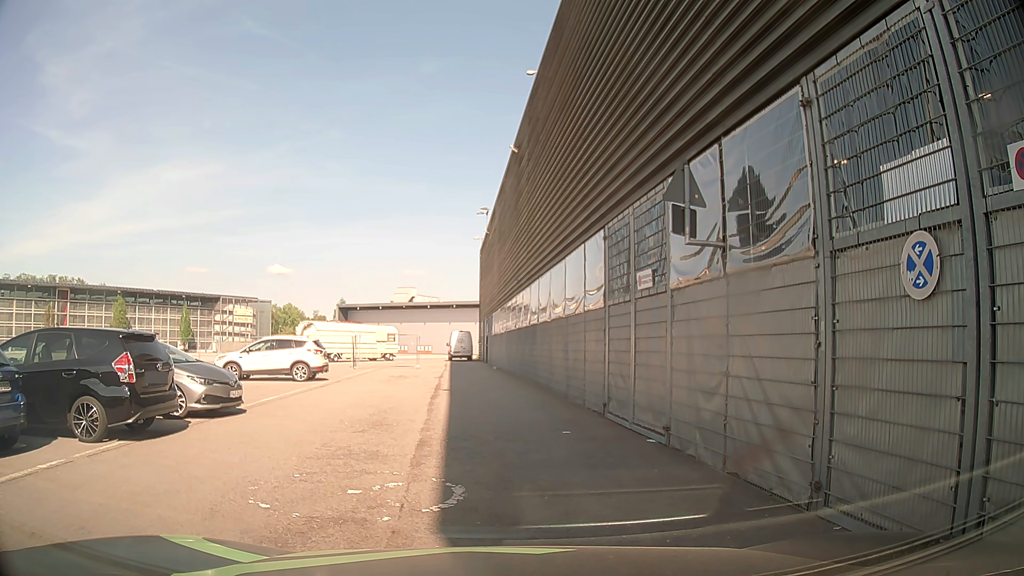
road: service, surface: asphalt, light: Day
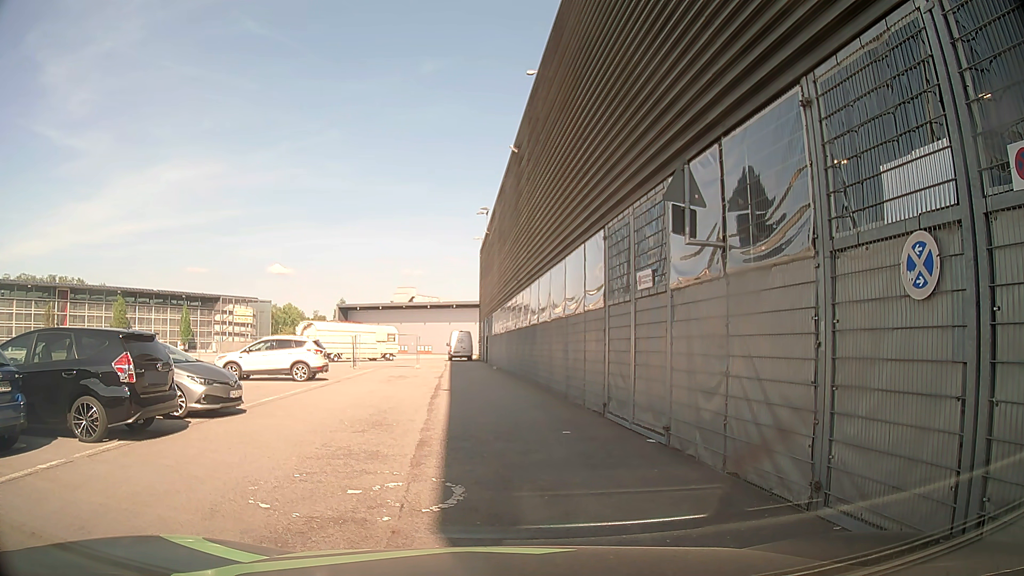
(0.0, 0.0) m; 0°
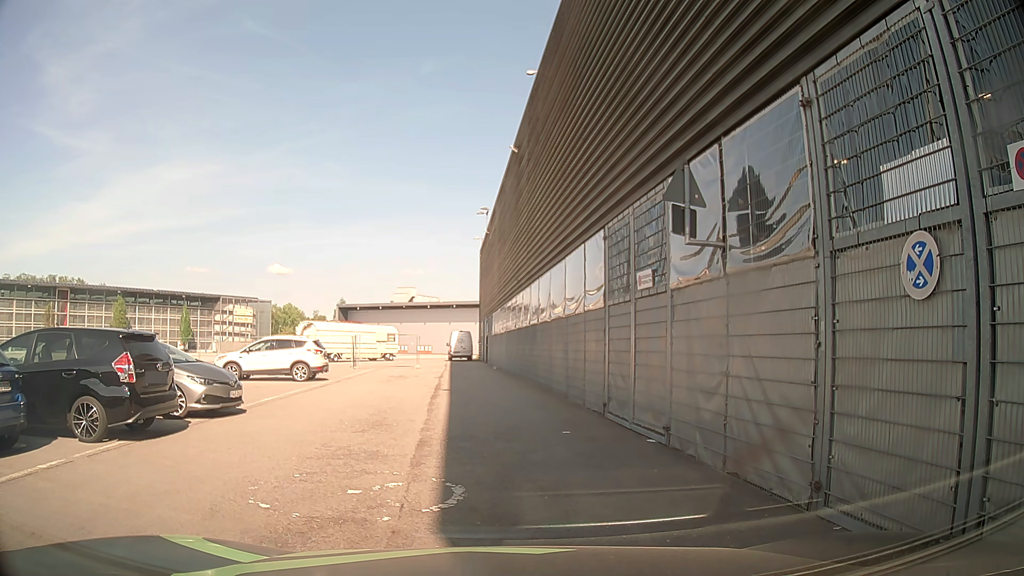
(0.0, 0.0) m; 0°
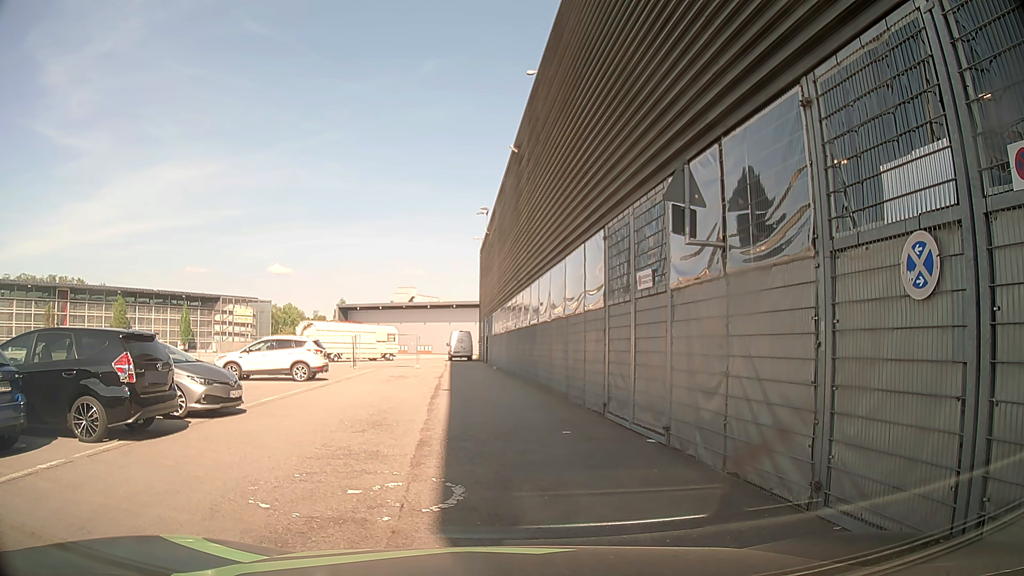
(0.0, 0.0) m; 0°
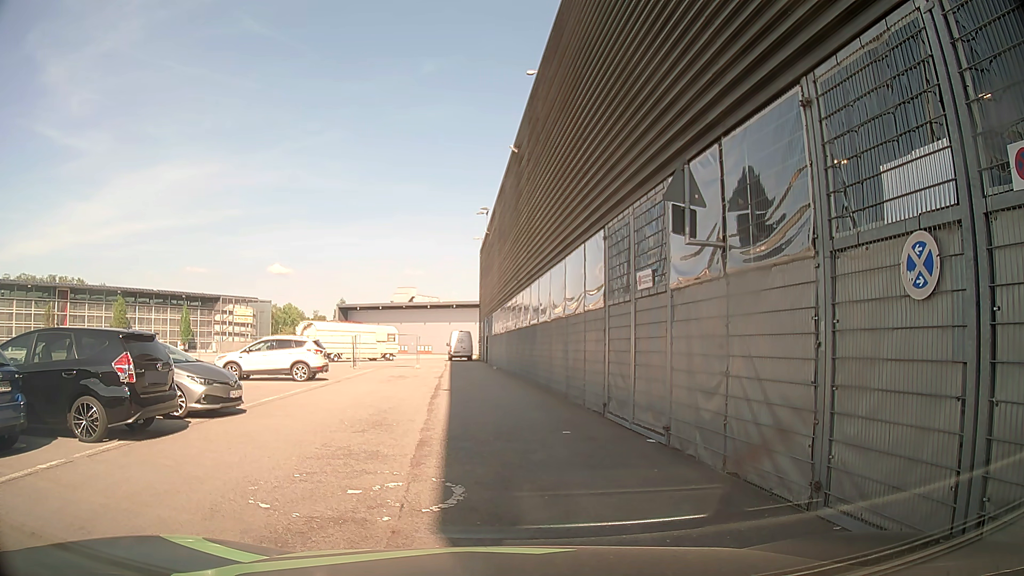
(0.0, 0.0) m; 0°
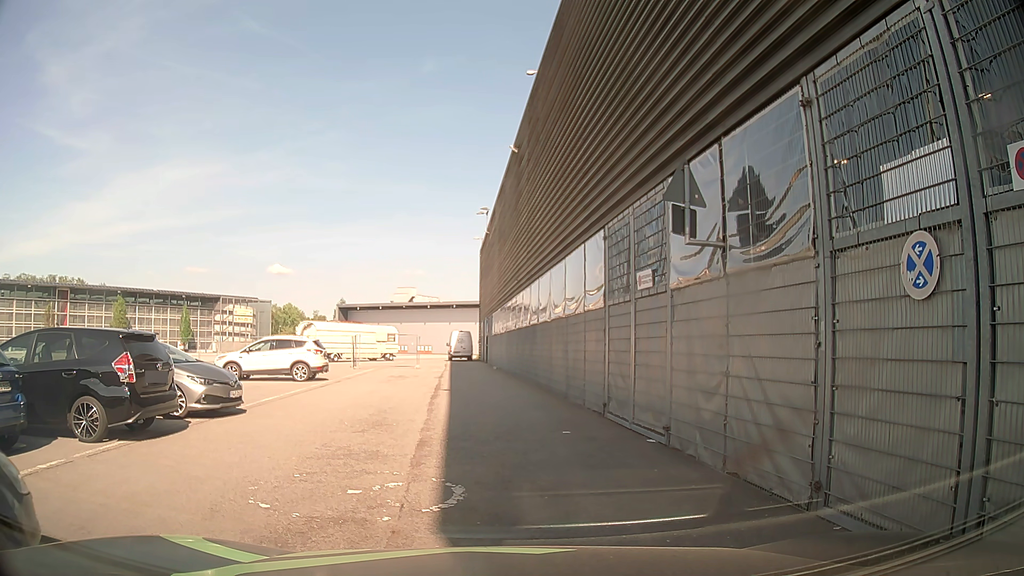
(0.0, 0.0) m; 0°
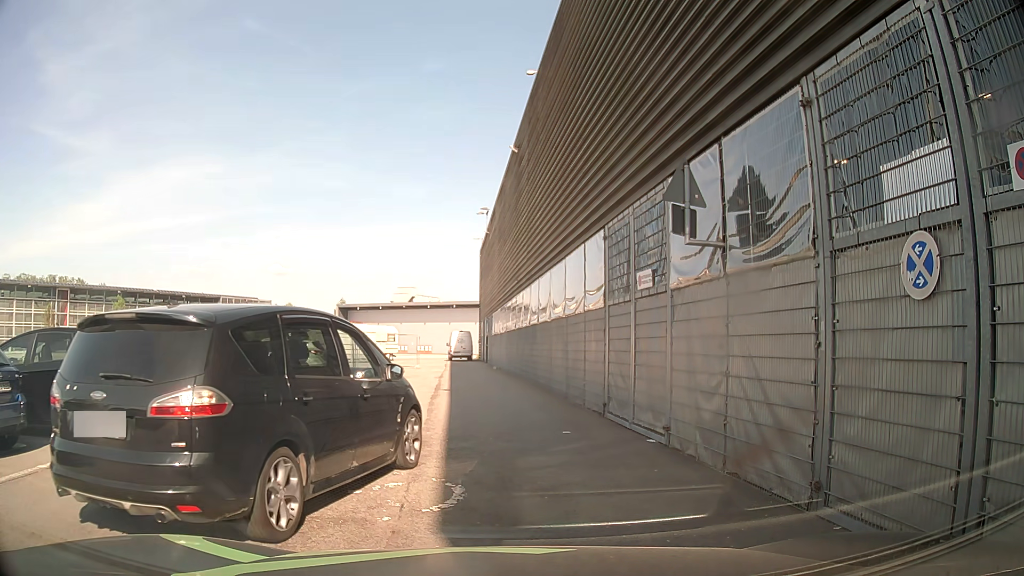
(0.0, 0.0) m; 0°
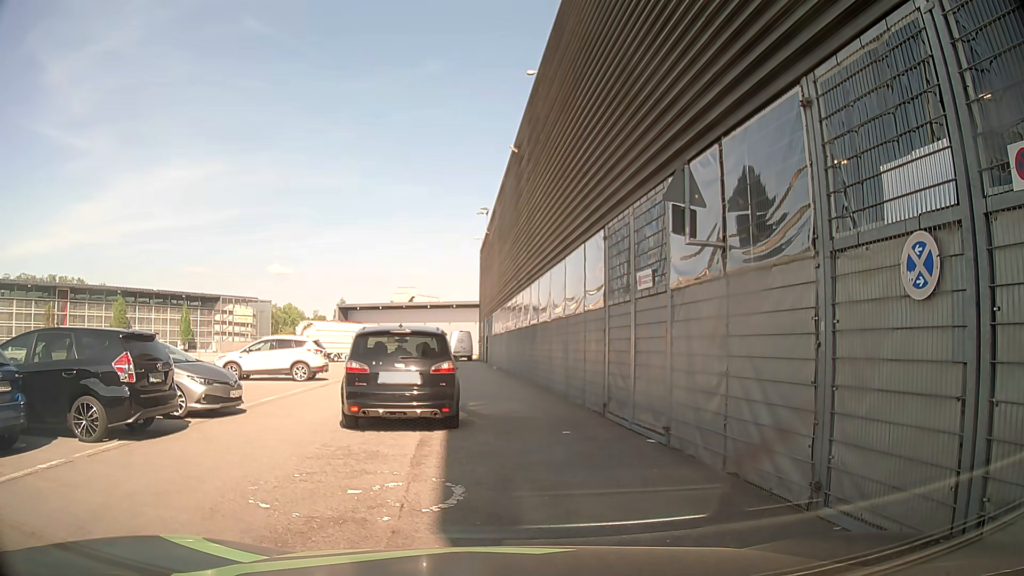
(0.0, 0.0) m; 0°
